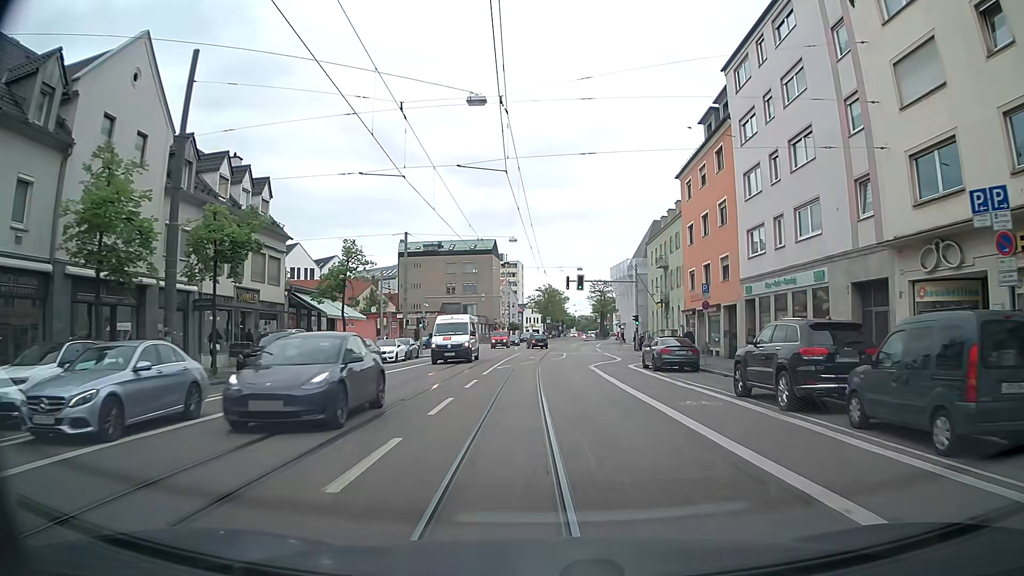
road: tertiary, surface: asphalt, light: Day
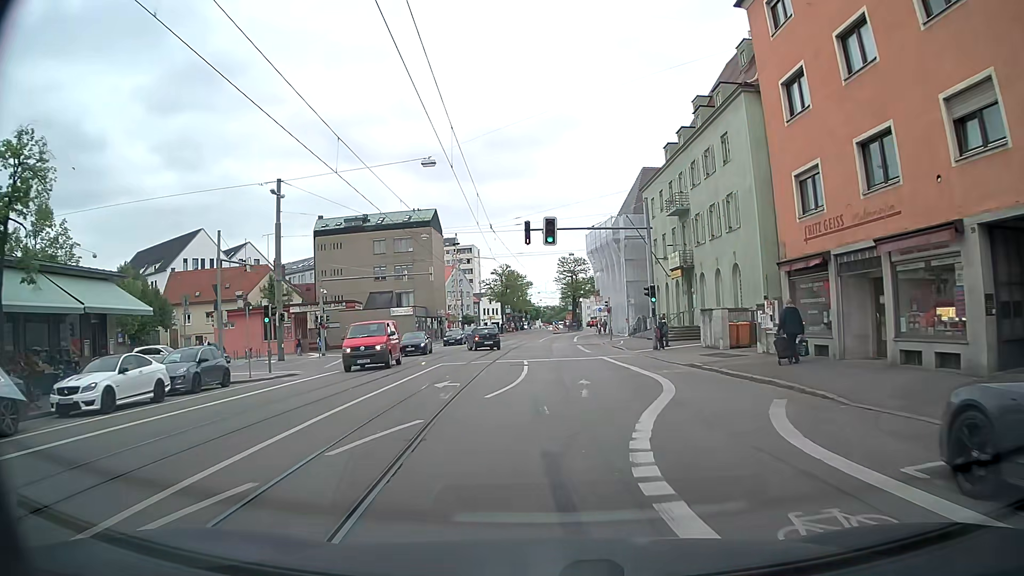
(+1.0, +25.1) m; +3°
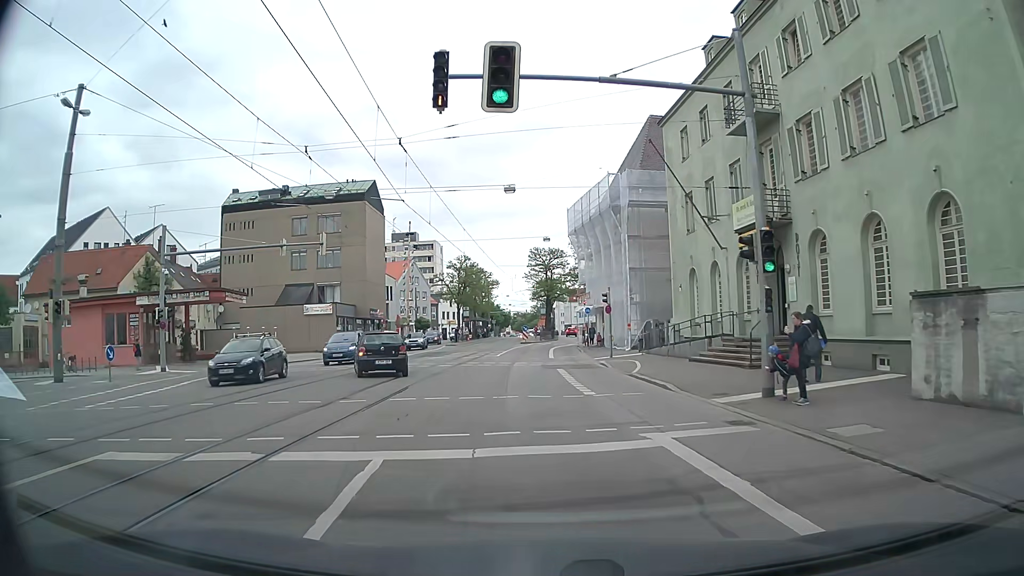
(+0.6, +20.5) m; +2°
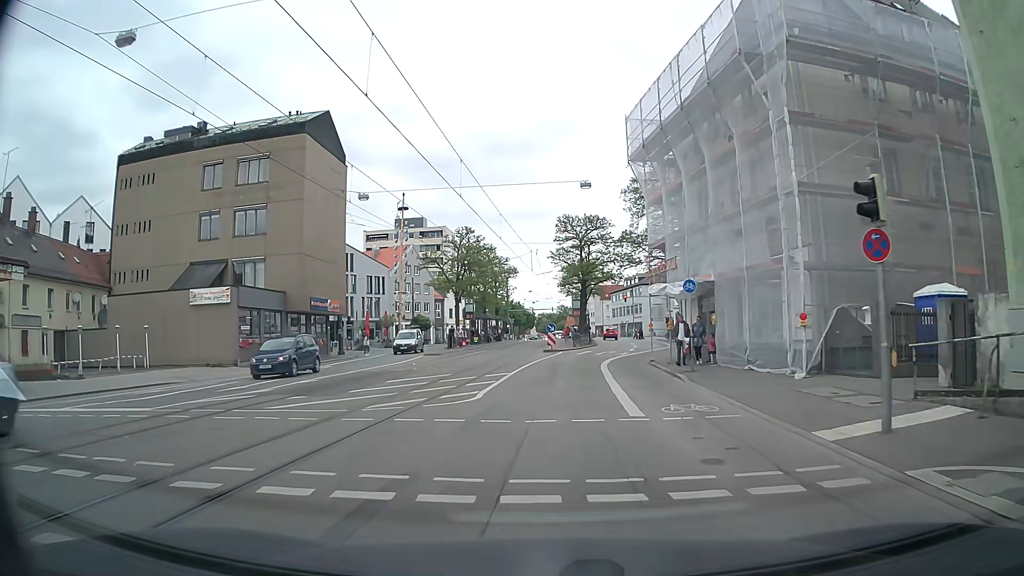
(-0.3, +24.4) m; -2°
